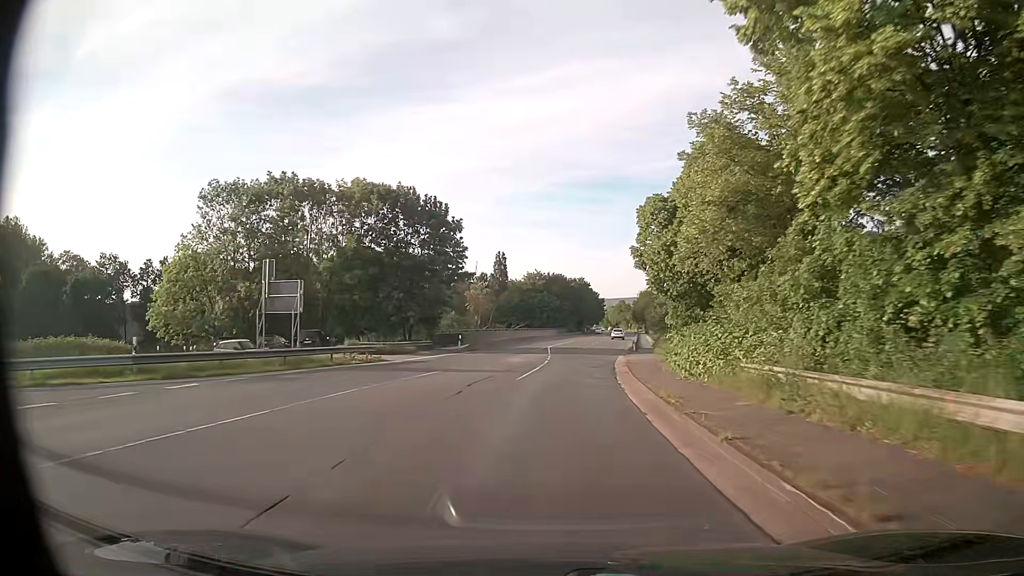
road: secondary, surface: asphalt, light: Day
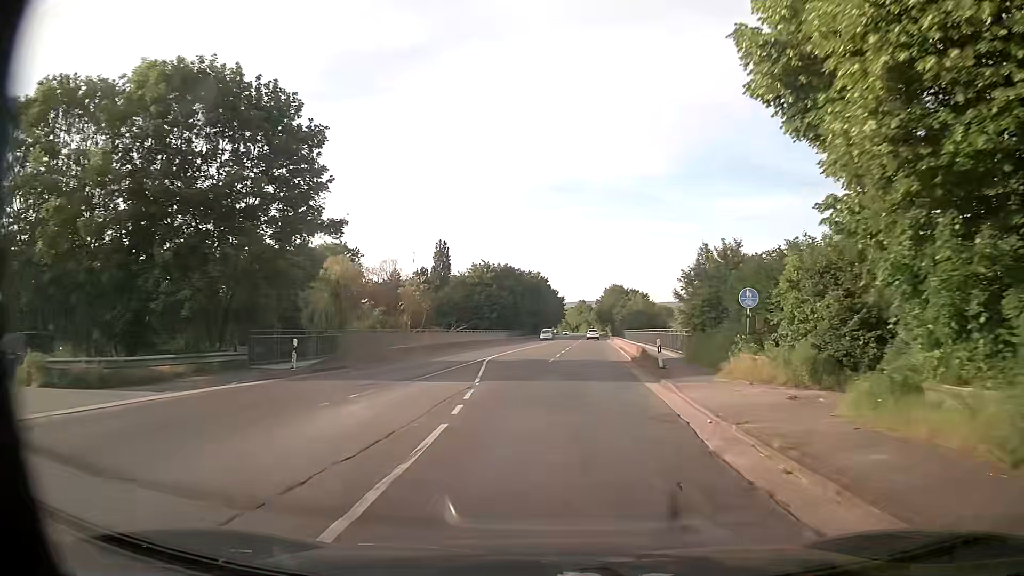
(+0.9, +26.2) m; +4°
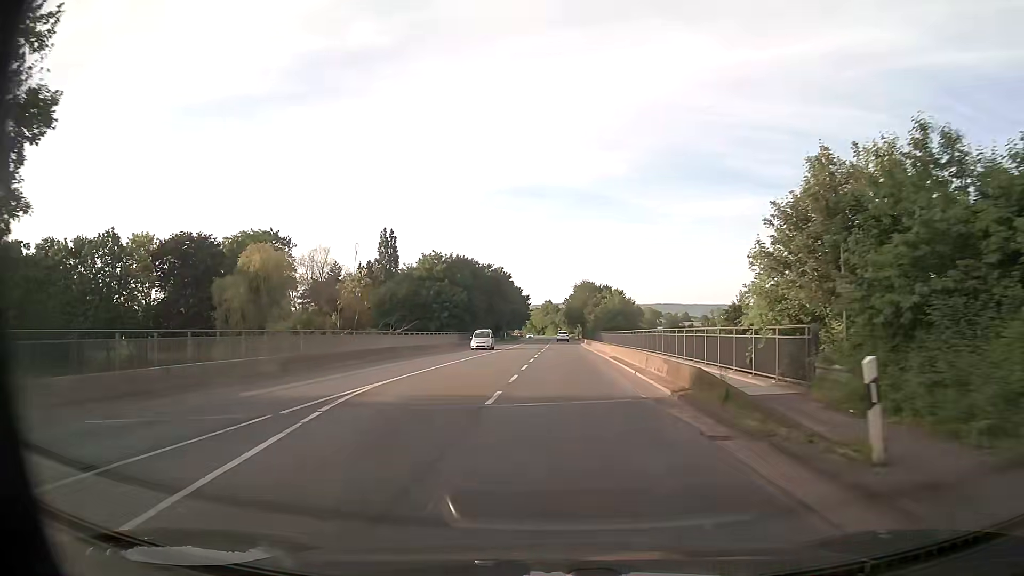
(+0.5, +17.9) m; +3°
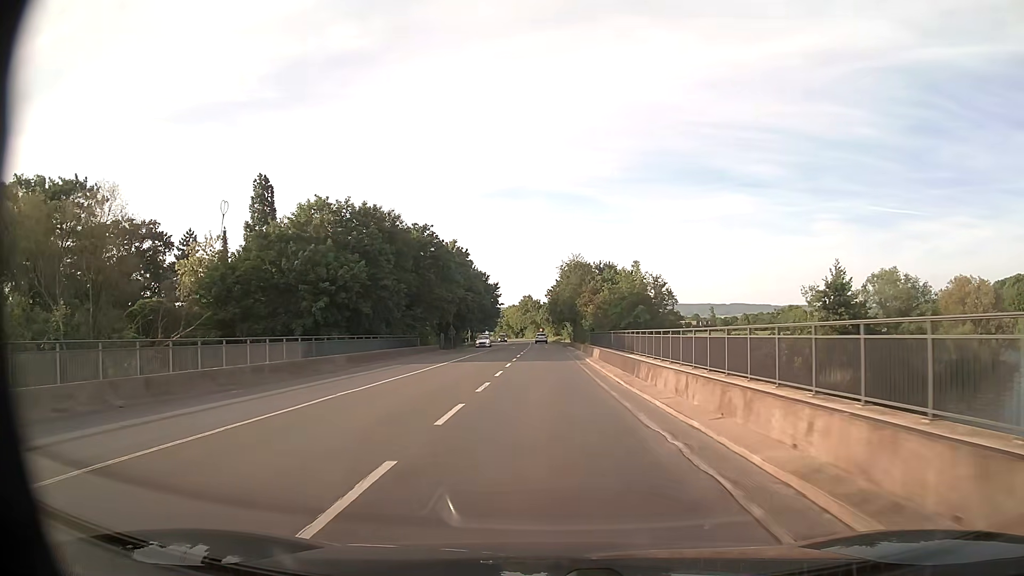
(+1.1, +45.0) m; +2°
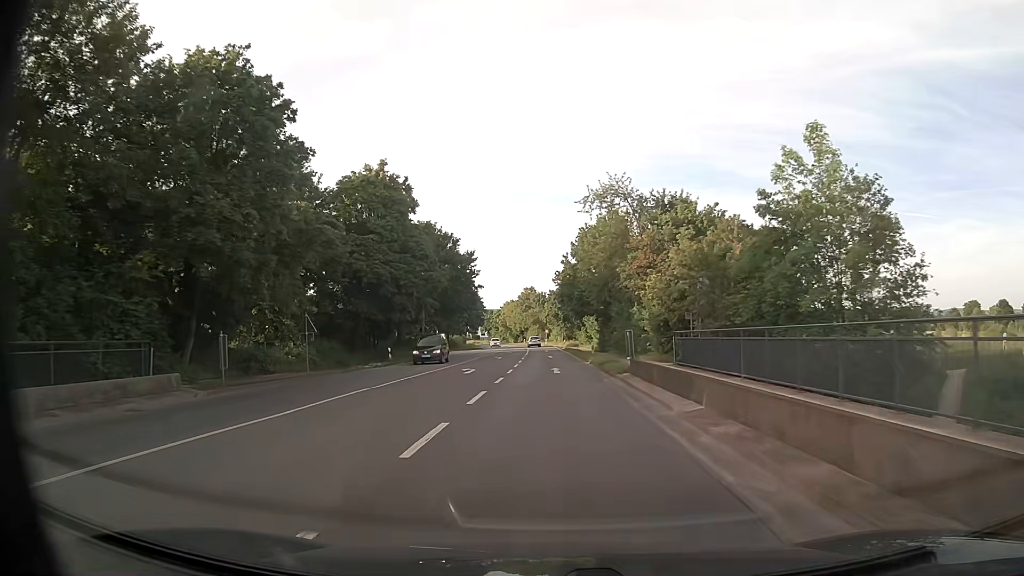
(-0.3, +46.4) m; -1°
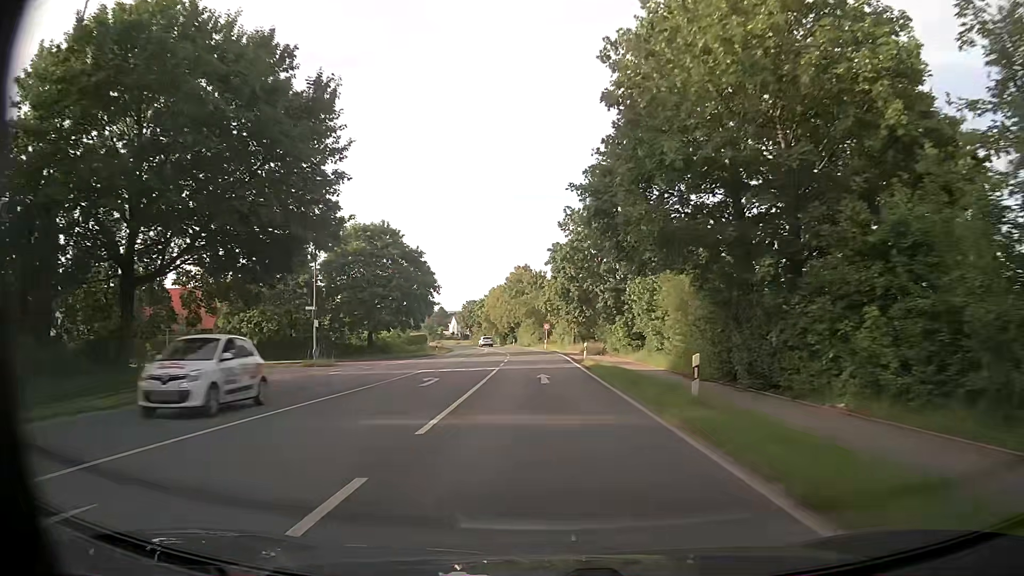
(+0.1, +47.1) m; 0°
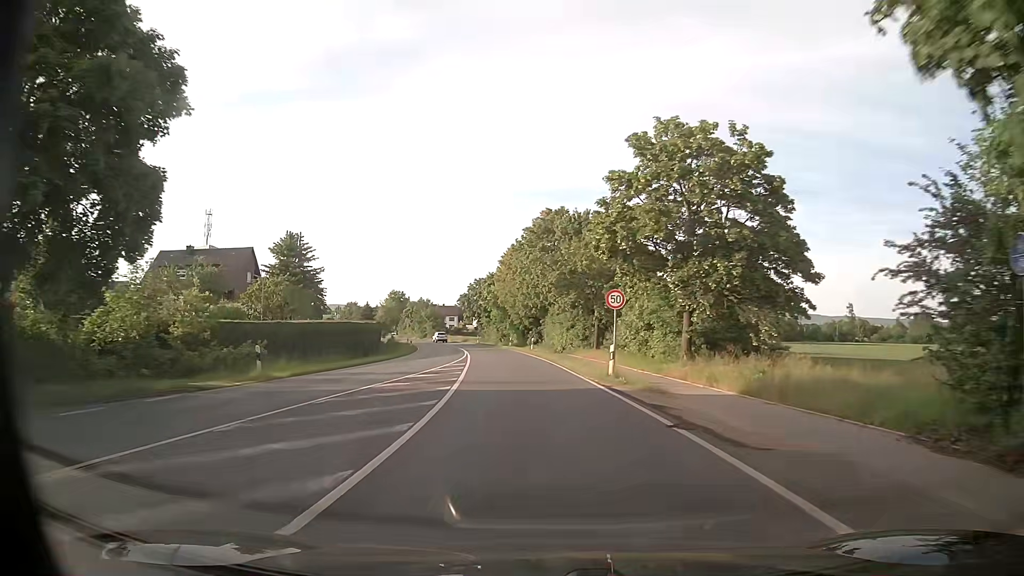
(-0.8, +47.6) m; -3°
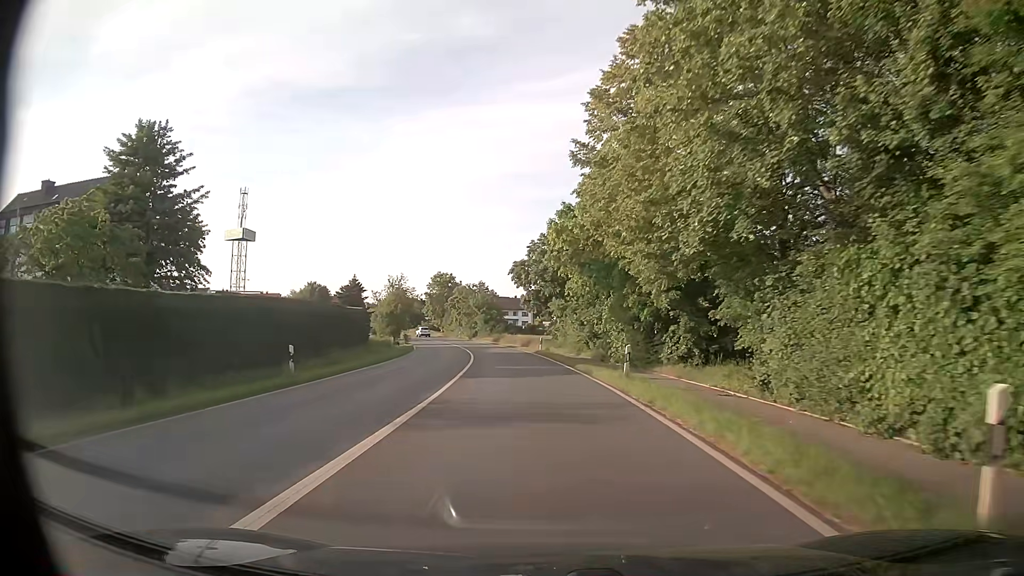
(-3.5, +45.0) m; -8°
(0, +10) (0, +20) (-1, +30) (-2, +40) (-4, +50) (-5, +60) (-7, +69) (-9, +79) (-12, +89) (-15, +98) m
